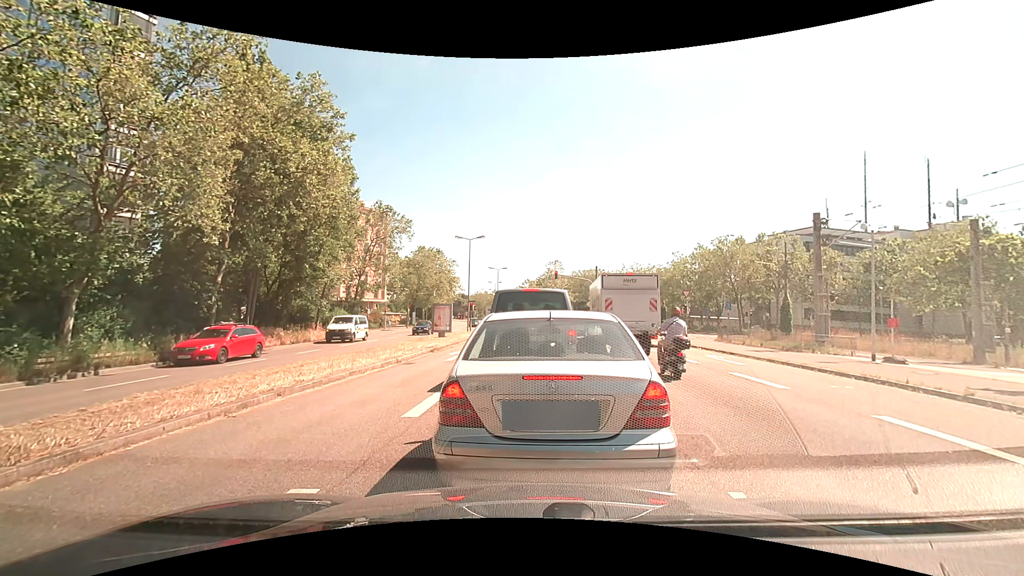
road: secondary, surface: asphalt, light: Day
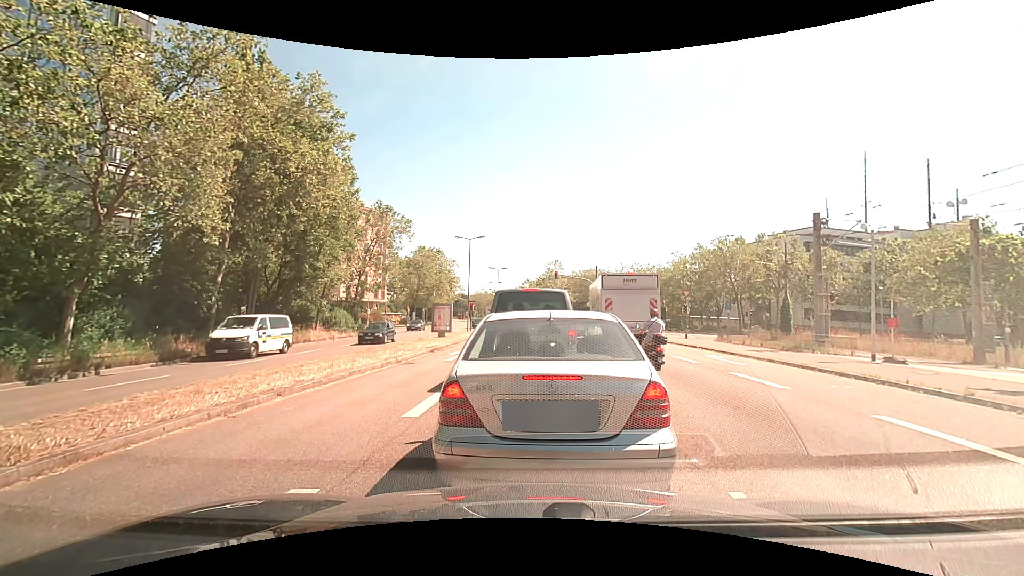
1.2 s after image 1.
(0.0, 0.0) m; 0°
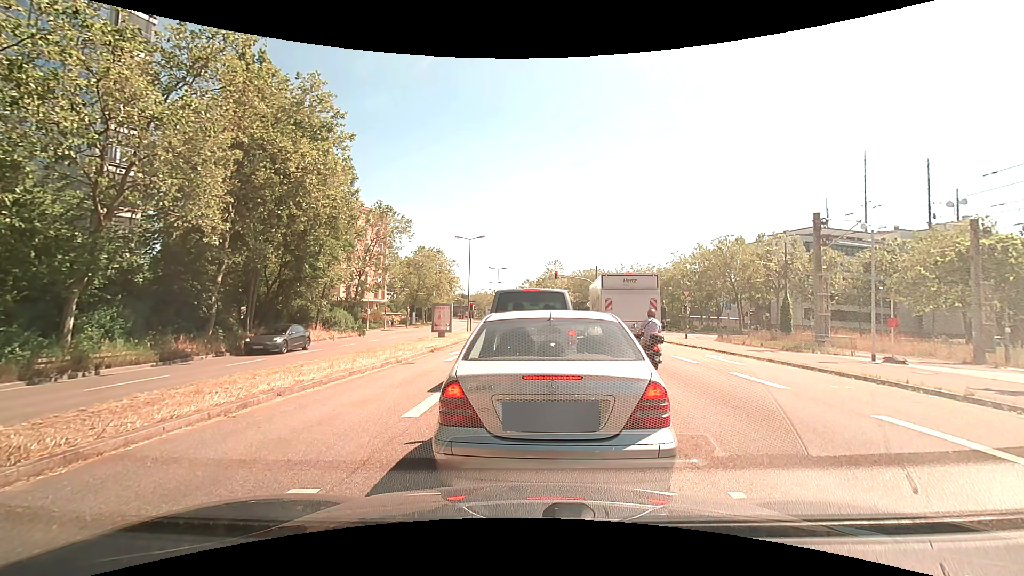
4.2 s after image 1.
(0.0, 0.0) m; 0°
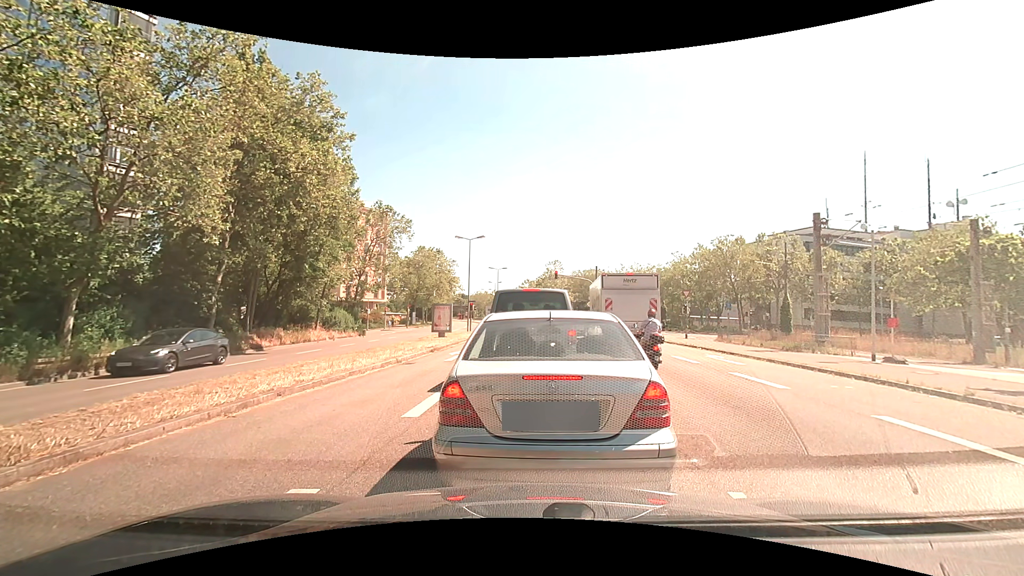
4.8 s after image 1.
(0.0, 0.0) m; 0°
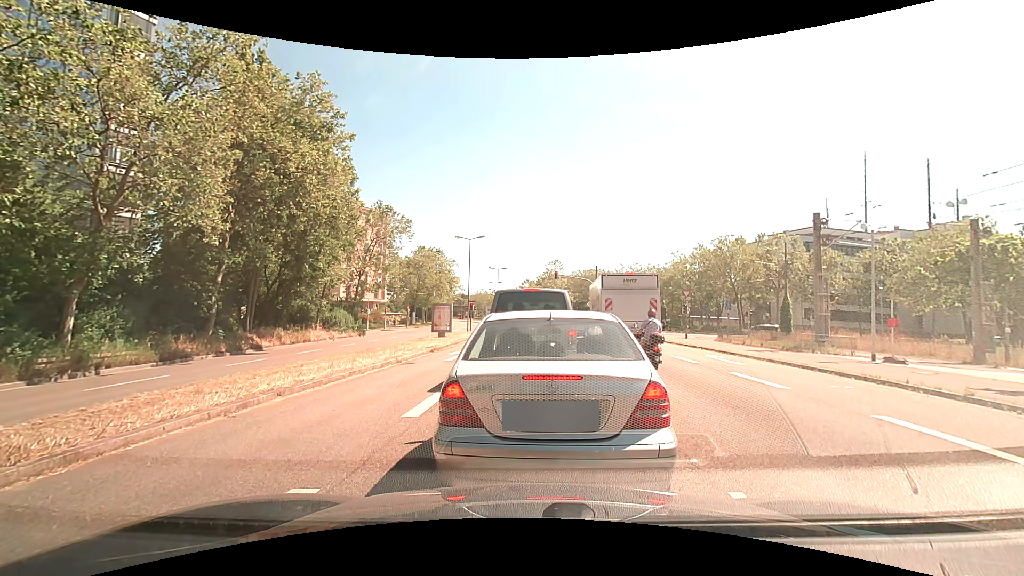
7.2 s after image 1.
(0.0, 0.0) m; 0°
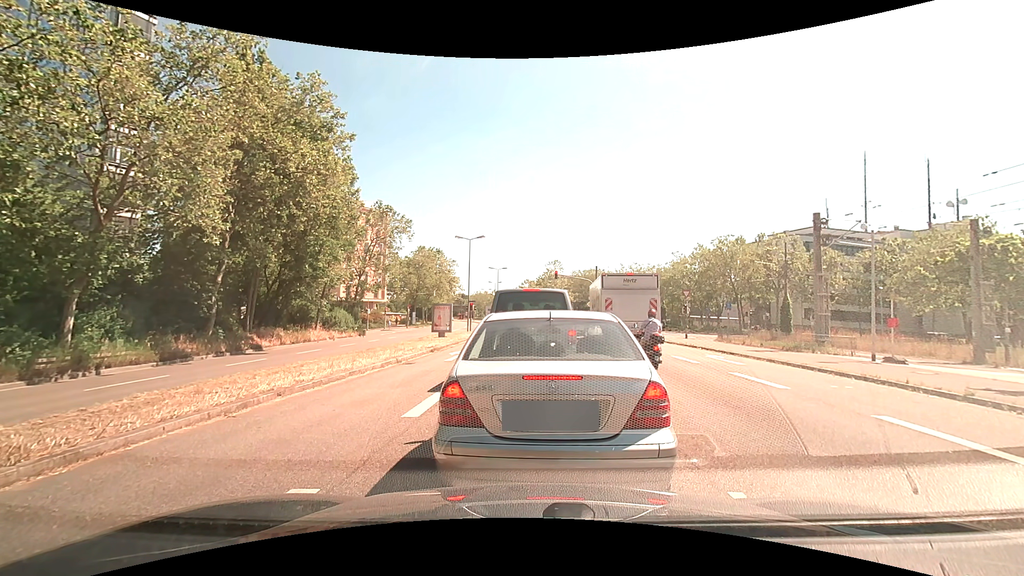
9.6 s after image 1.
(0.0, 0.0) m; 0°
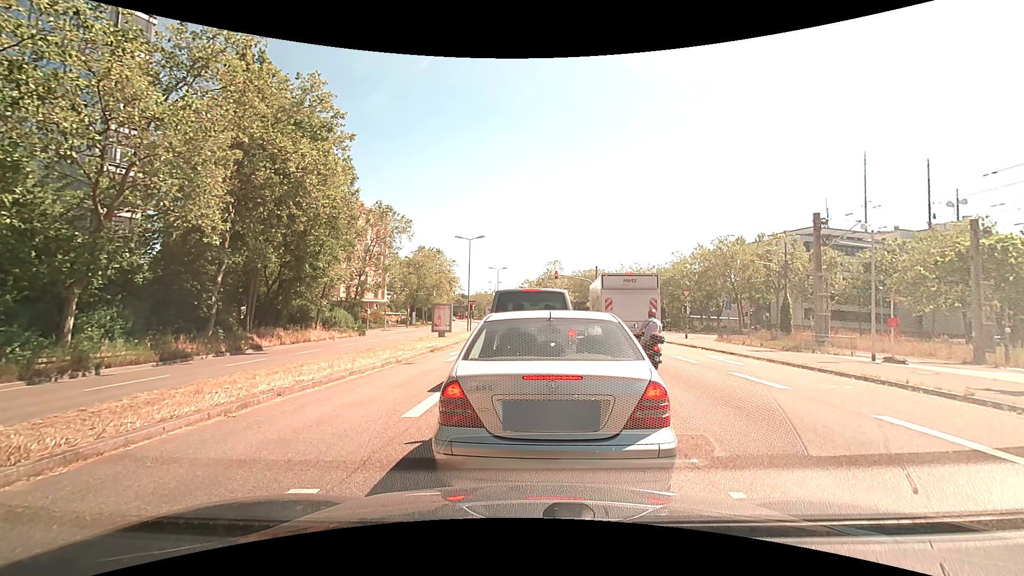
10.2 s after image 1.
(0.0, 0.0) m; 0°
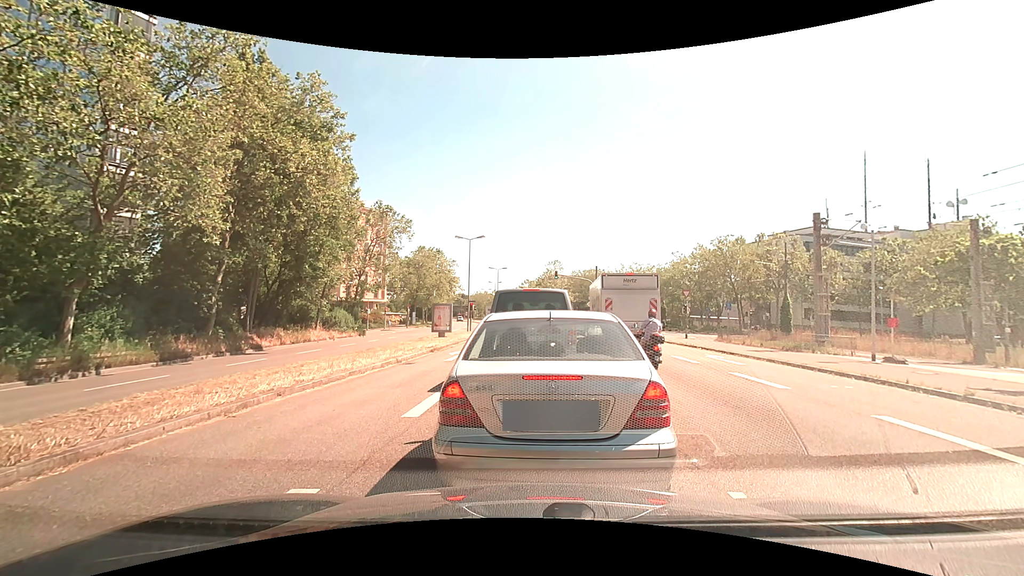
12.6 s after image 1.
(0.0, 0.0) m; 0°
(0, +10) (+1, +20) (+1, +30) (+2, +40) (+2, +50) (+2, +60) (+2, +70) (+2, +80) (+2, +90) (+1, +100) m
